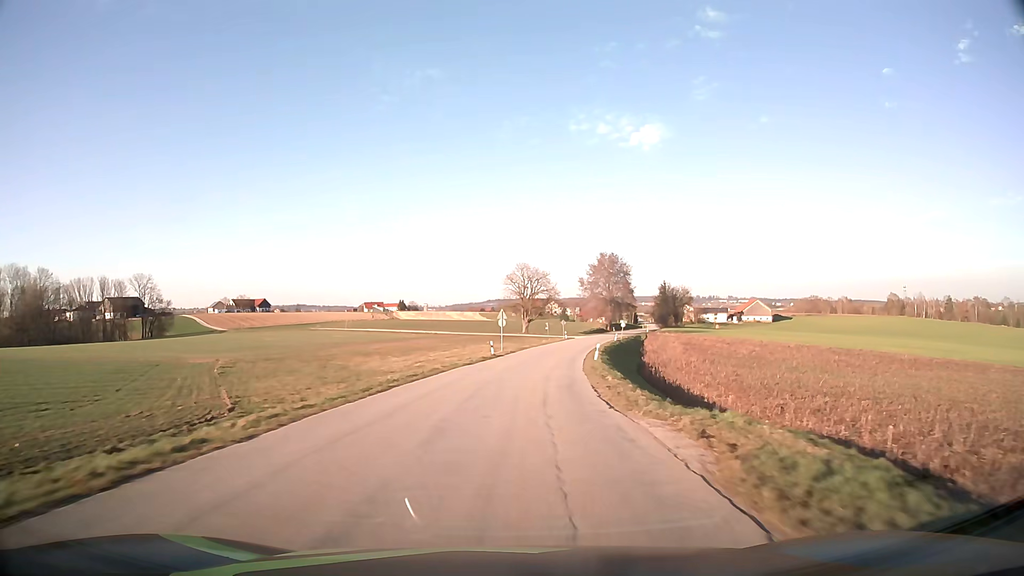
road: tertiary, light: Day
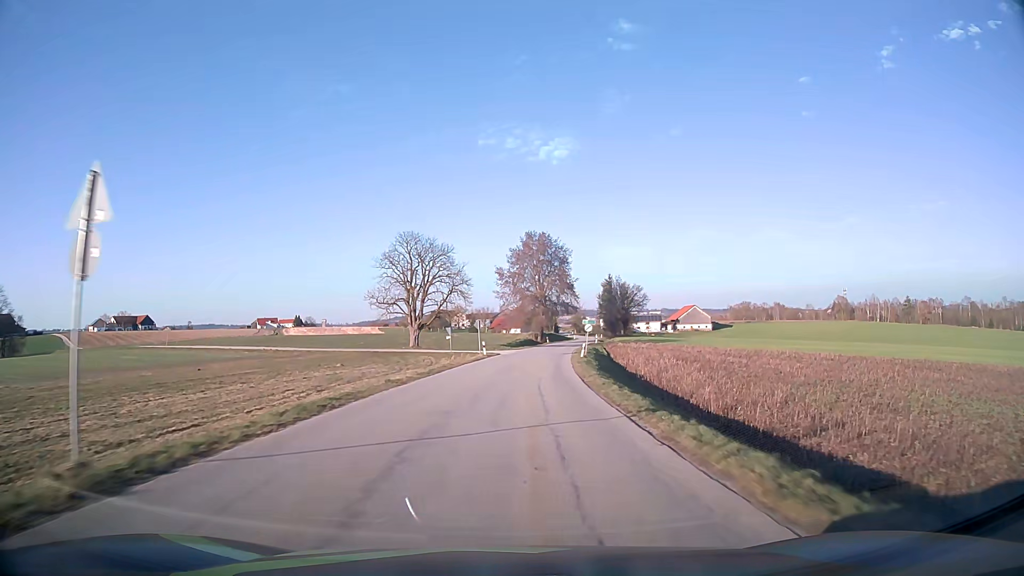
(+3.3, +45.7) m; +8°
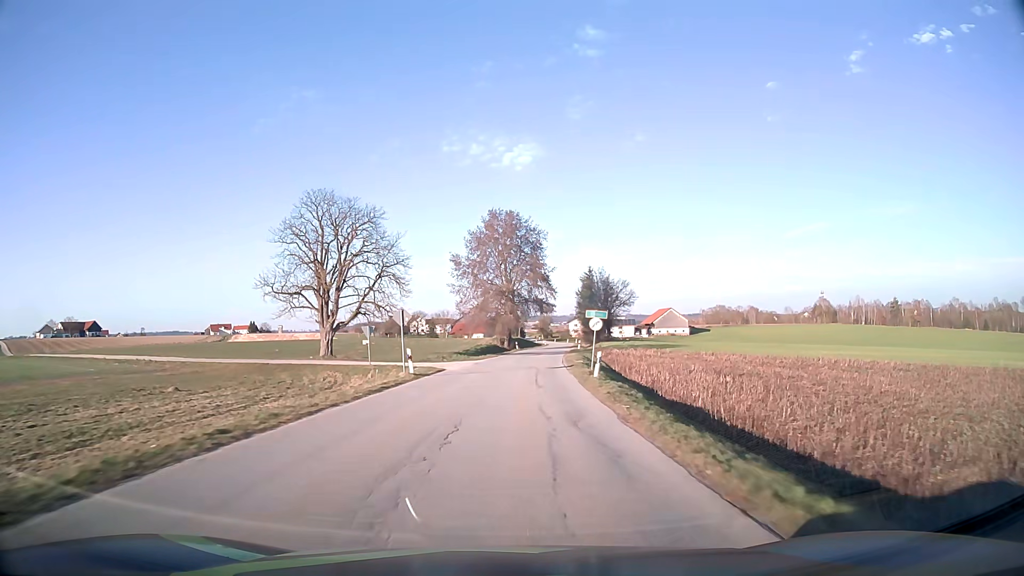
(+0.7, +22.7) m; +3°
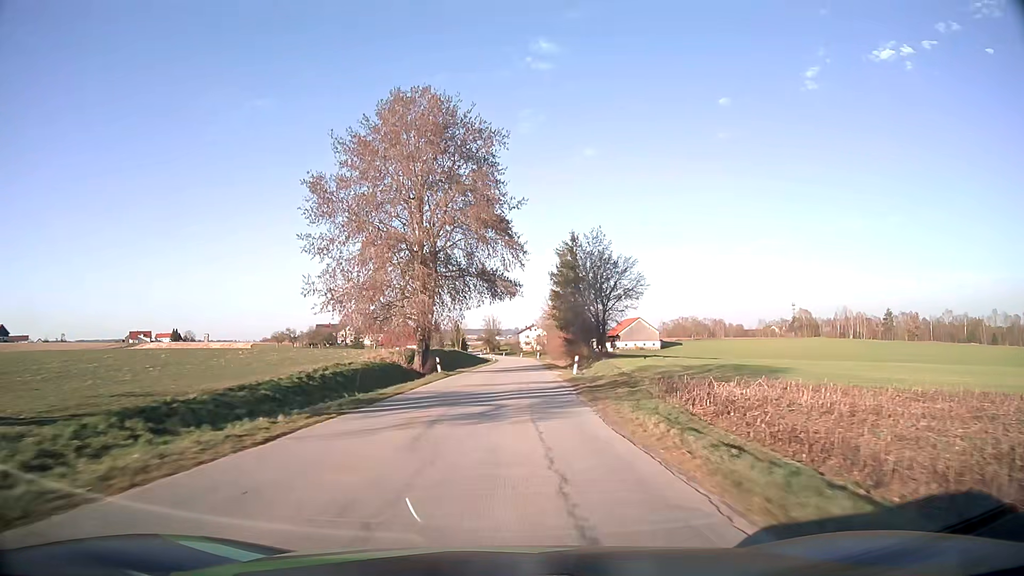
(+2.0, +45.0) m; +5°
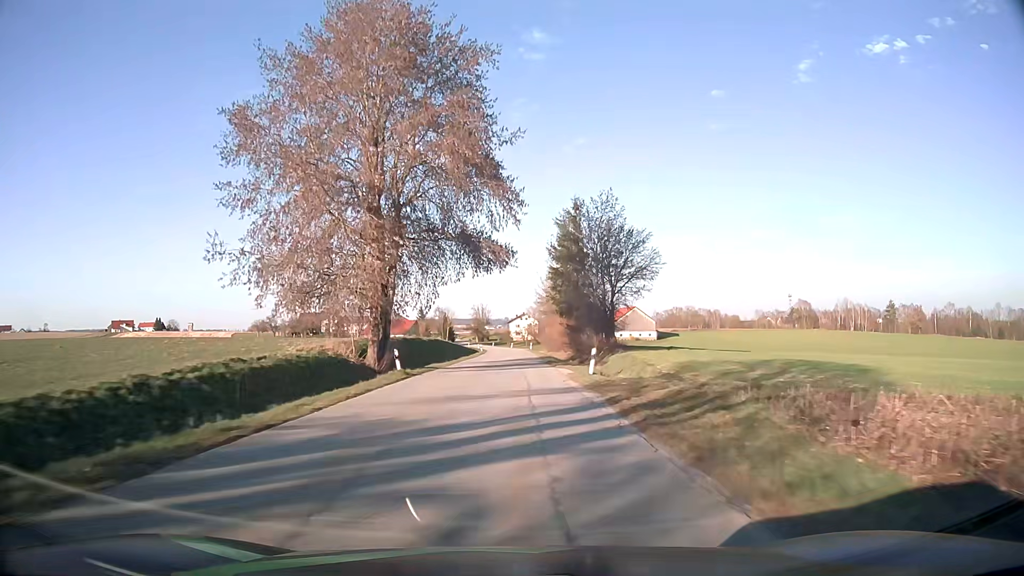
(+0.1, +11.2) m; +1°
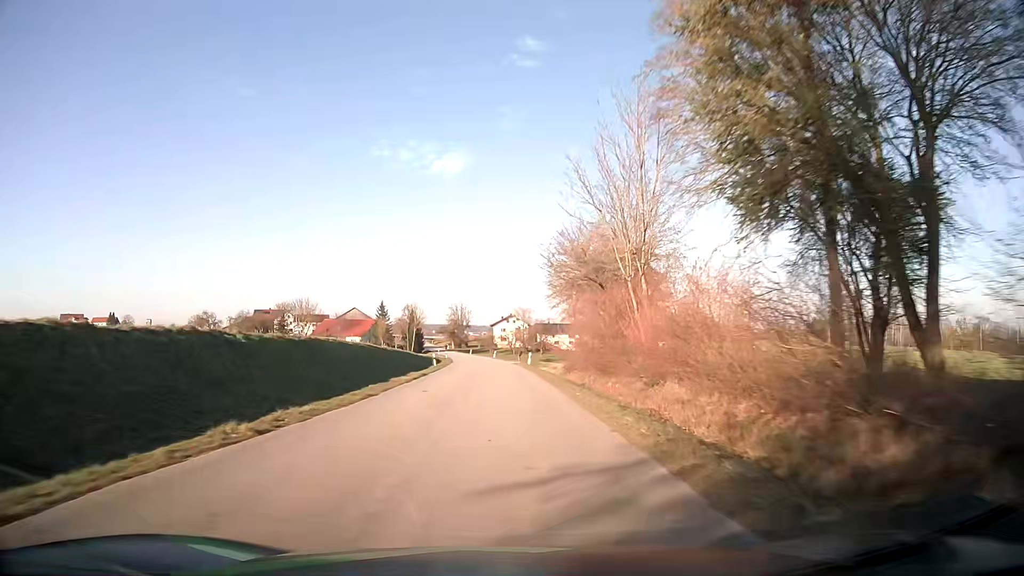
(+0.7, +45.2) m; +1°
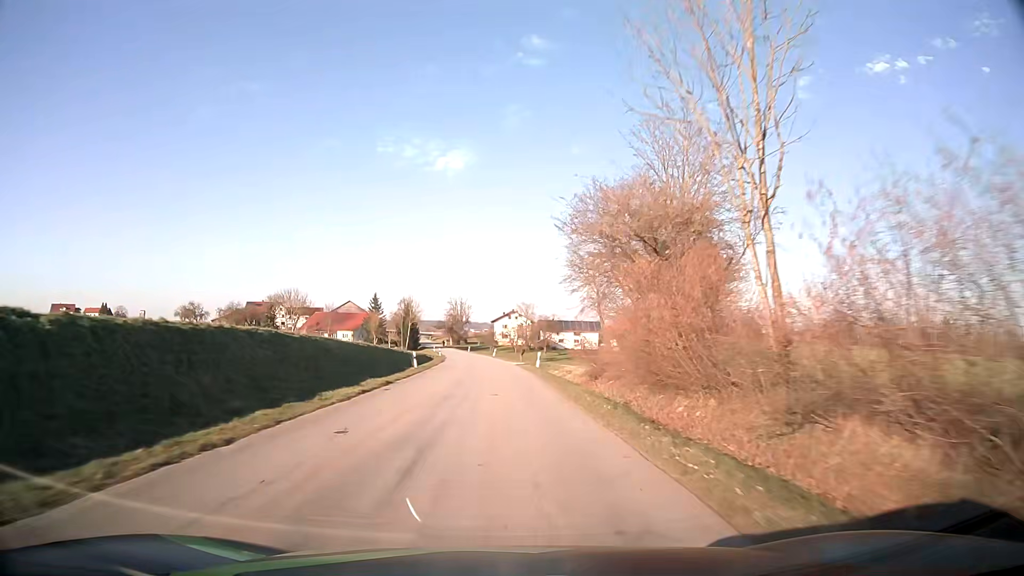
(0.0, +11.3) m; 0°
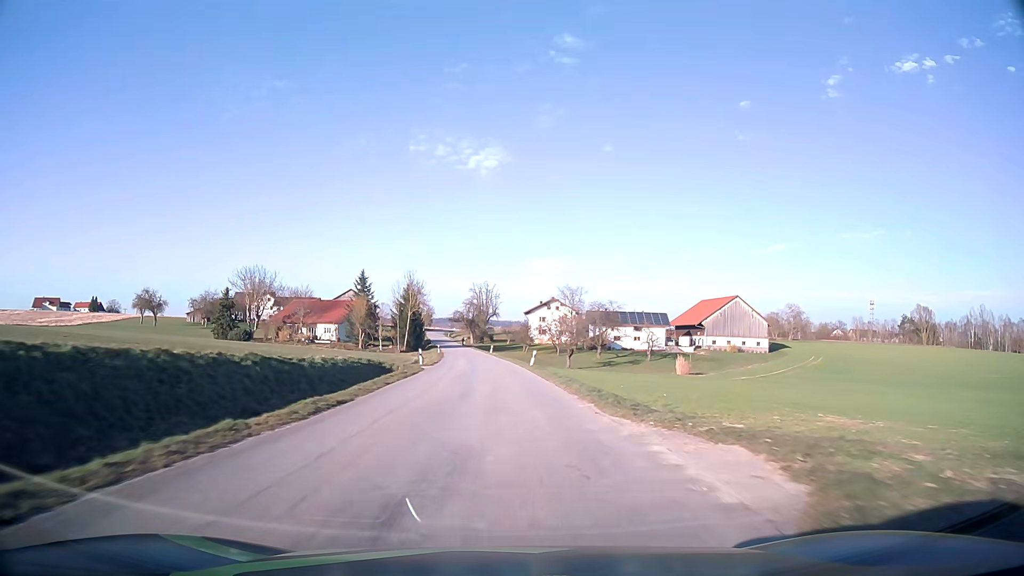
(-0.8, +45.5) m; -2°
(0, +10) (0, +20) (-1, +30) (-1, +40) (-2, +50) (-2, +60) (-3, +70) (-5, +80) (-6, +90) (-7, +100) m
